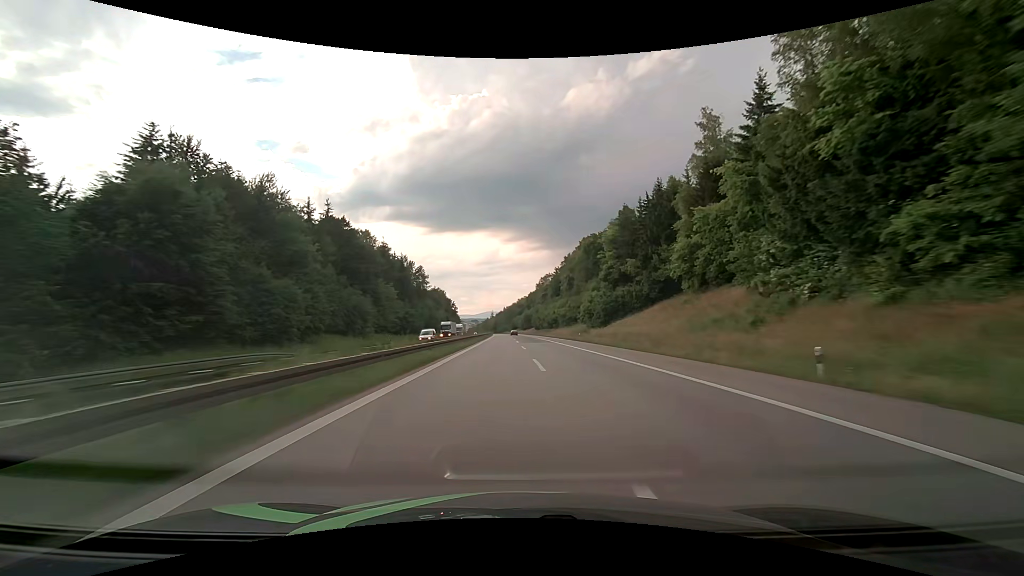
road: motorway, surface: asphalt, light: Day
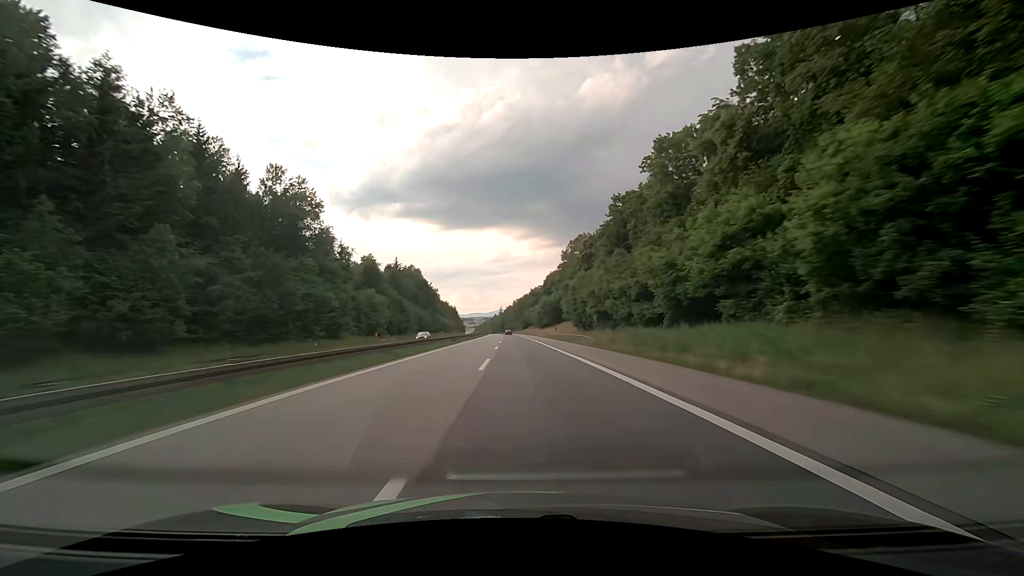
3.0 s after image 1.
(-0.6, +107.7) m; -1°
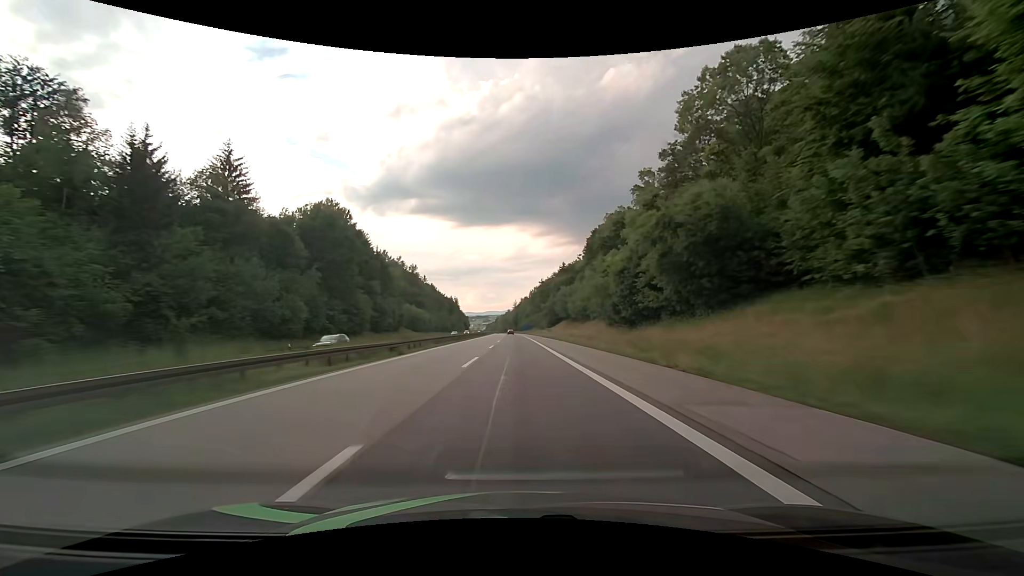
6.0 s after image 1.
(-1.8, +106.6) m; -2°
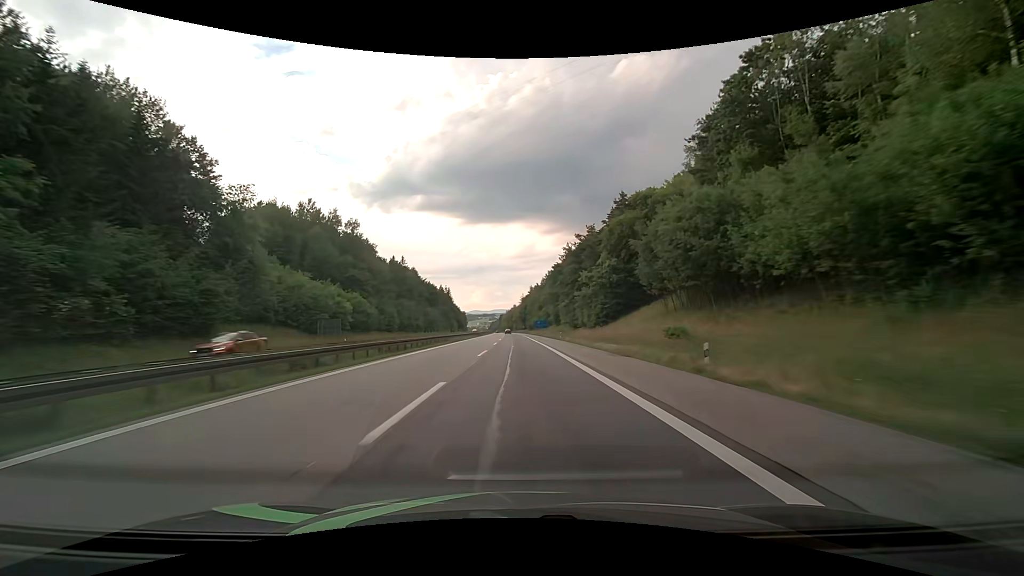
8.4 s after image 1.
(-0.6, +83.4) m; -1°
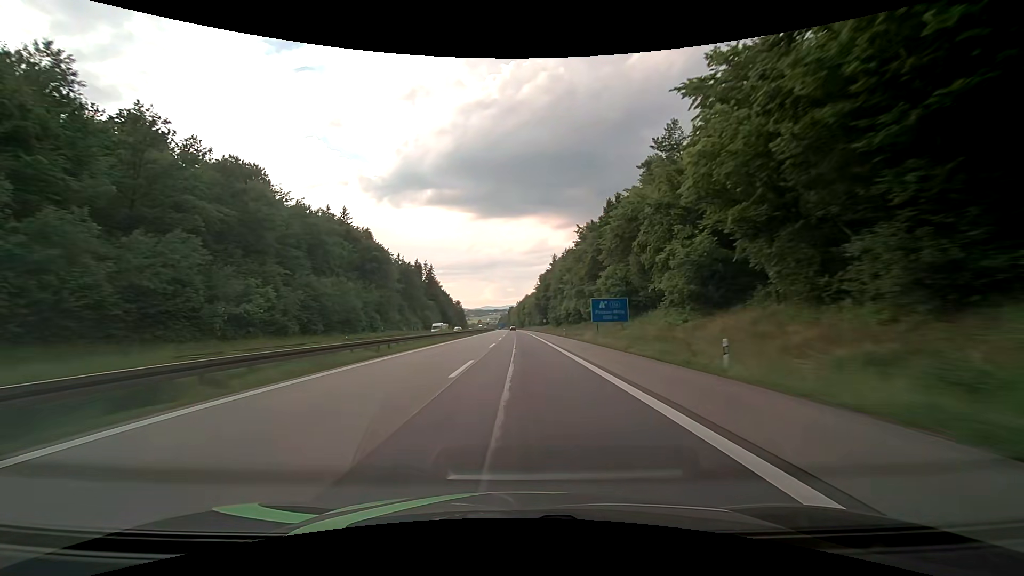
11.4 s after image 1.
(-1.2, +100.8) m; -1°
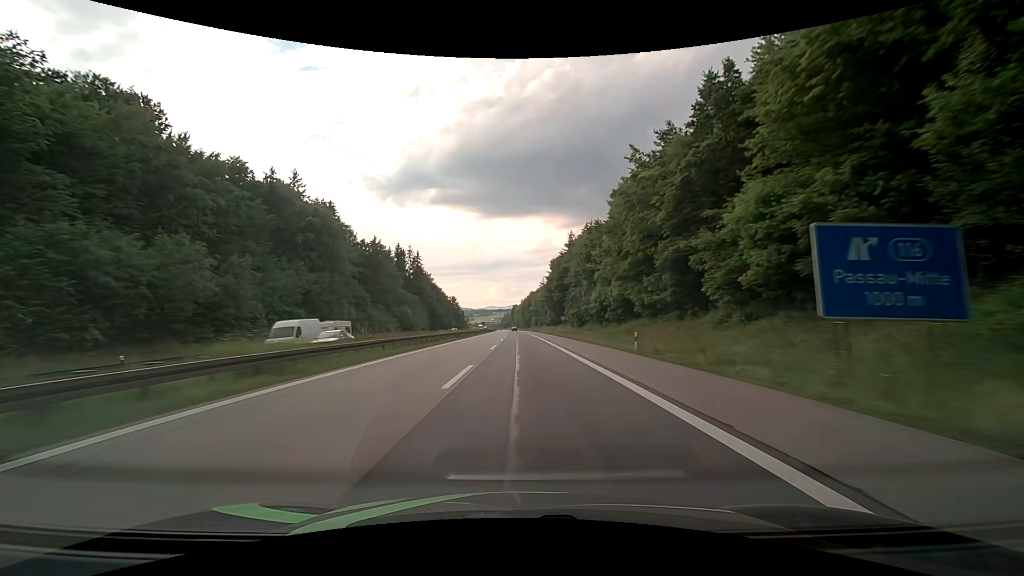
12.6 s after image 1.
(-0.2, +37.8) m; -1°
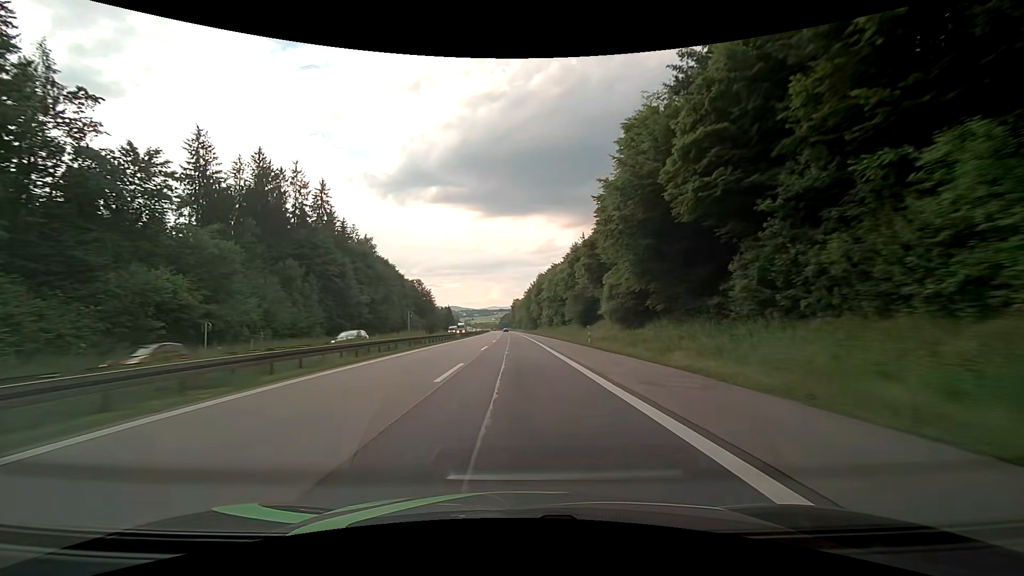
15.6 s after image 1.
(0.0, +88.5) m; 0°
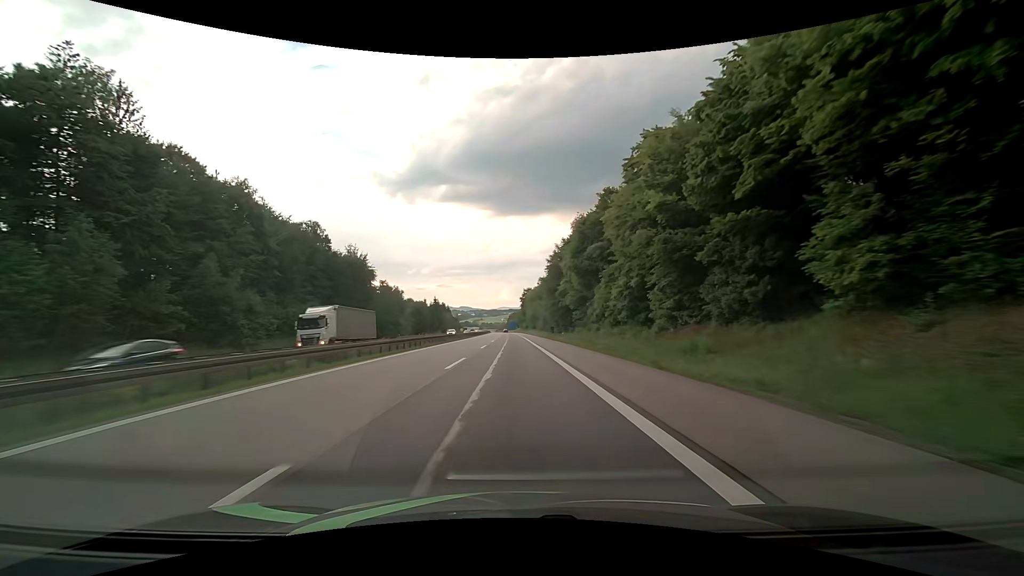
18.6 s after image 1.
(-0.9, +84.9) m; -1°
(0, +10) (0, +20) (0, +30) (0, +40) (0, +50) (-1, +60) (-1, +70) (-1, +80) (-1, +90) (-1, +100) m
